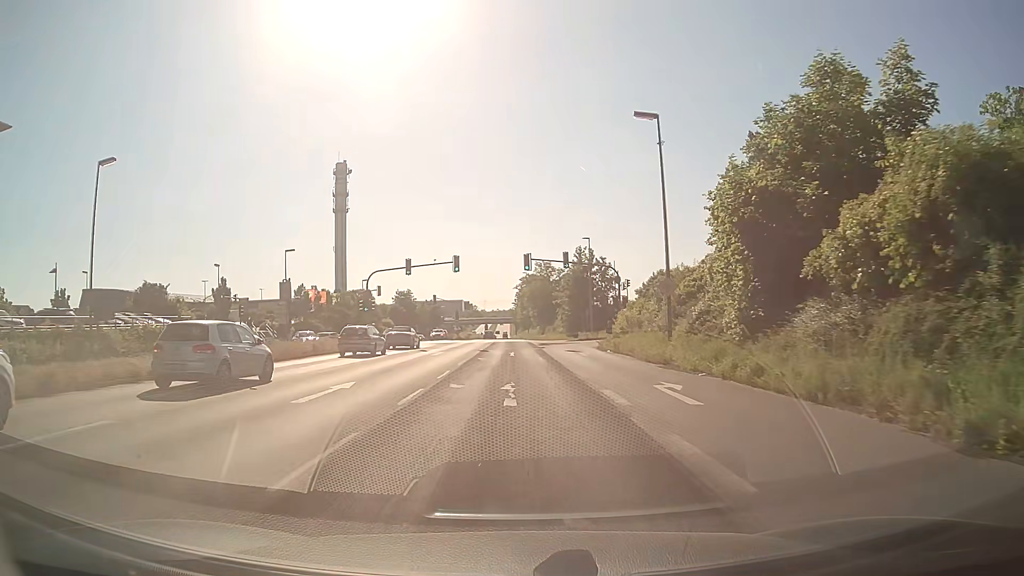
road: primary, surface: asphalt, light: Day
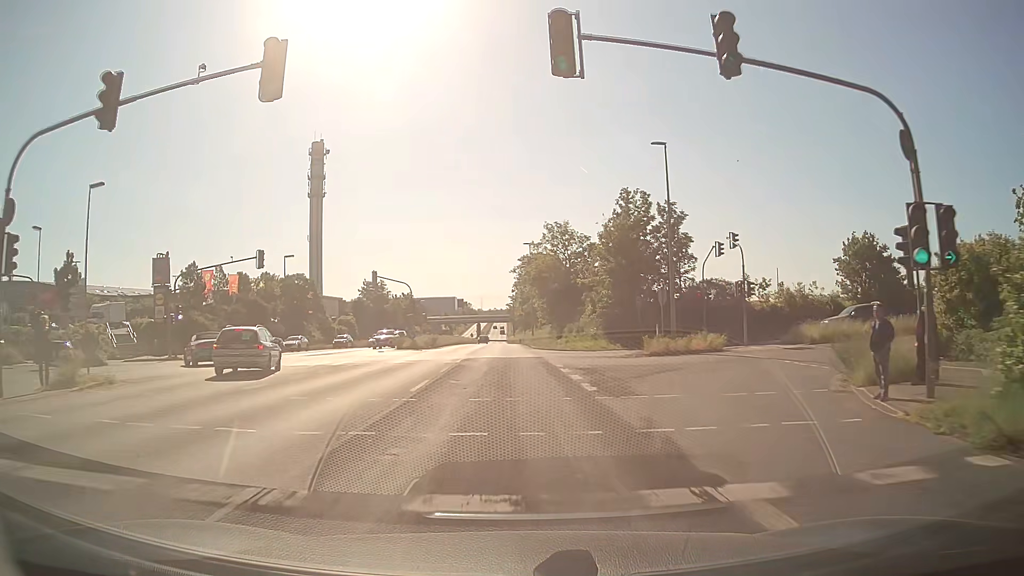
(-0.1, +36.8) m; 0°
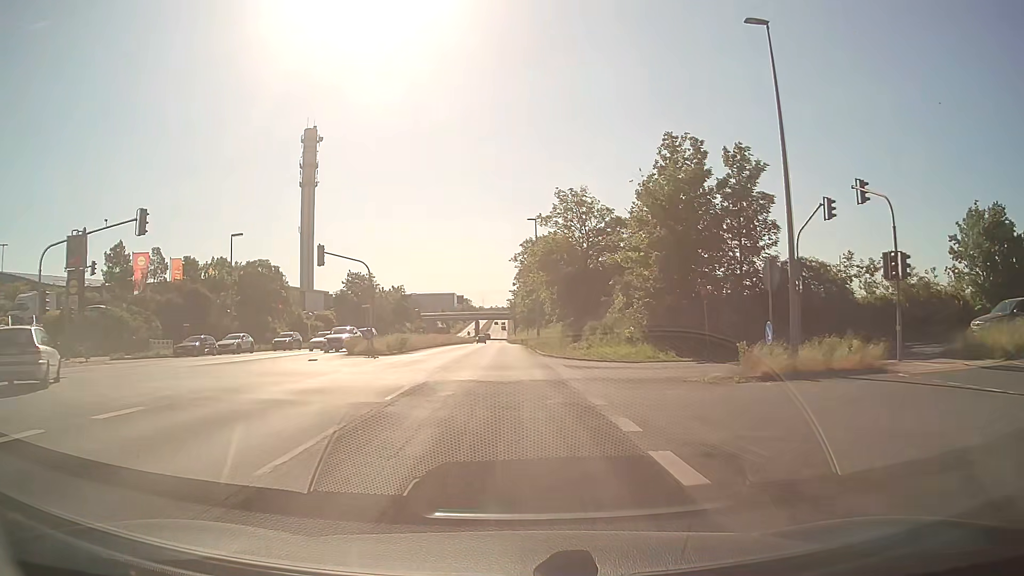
(0.0, +14.8) m; 0°
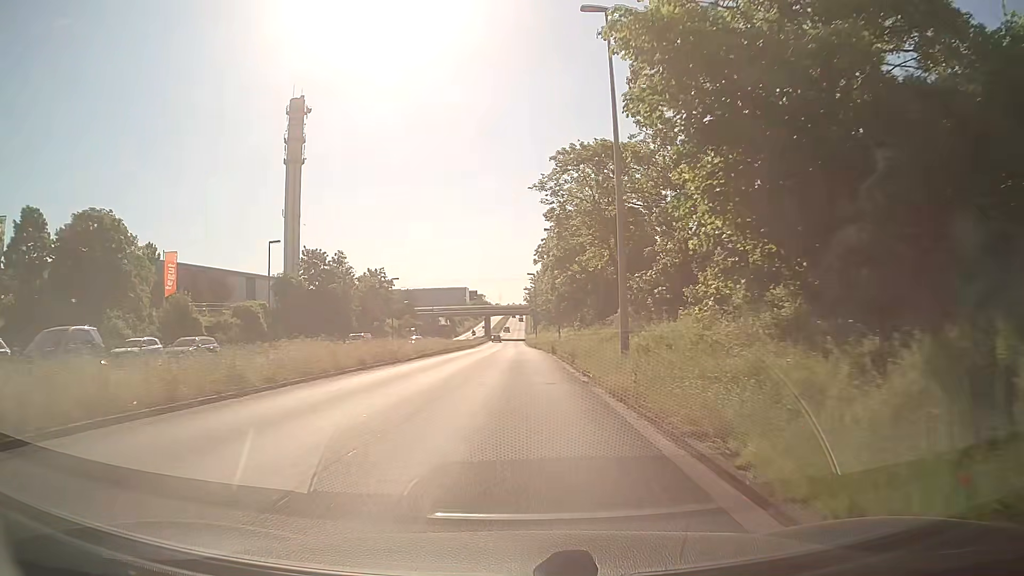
(-0.7, +37.4) m; -2°
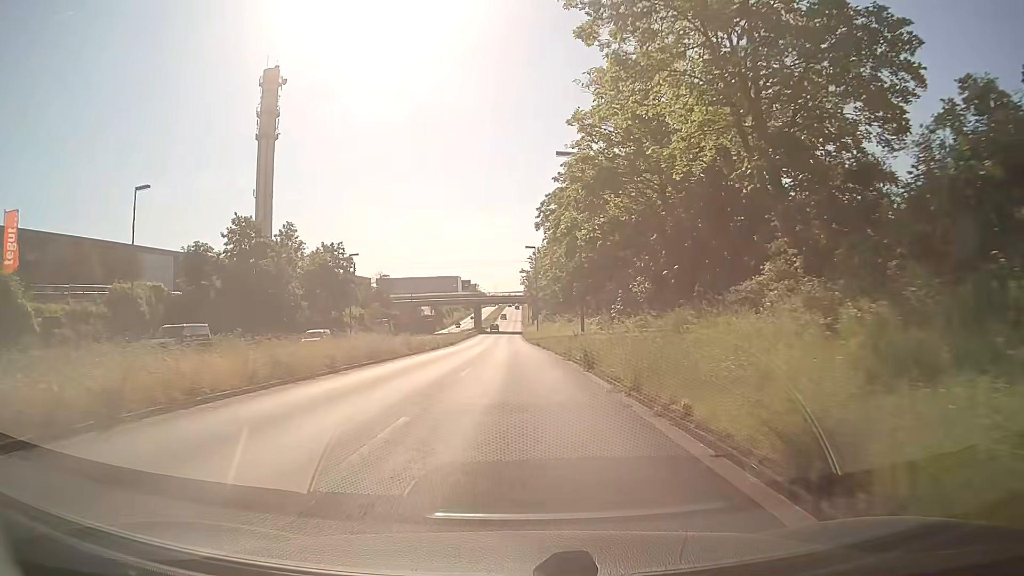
(0.0, +23.0) m; 0°
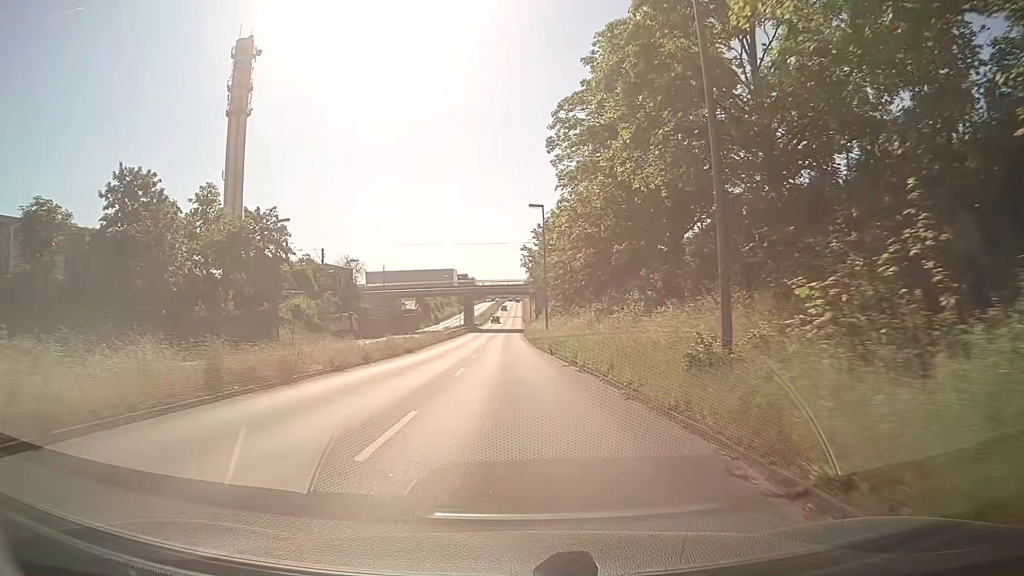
(+0.1, +23.7) m; 0°
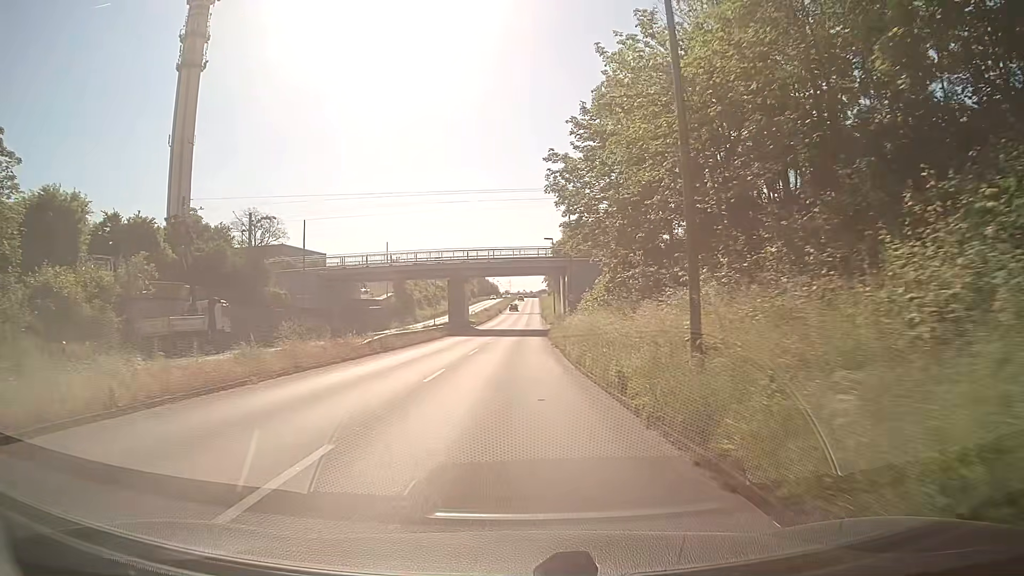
(-0.4, +39.3) m; -2°
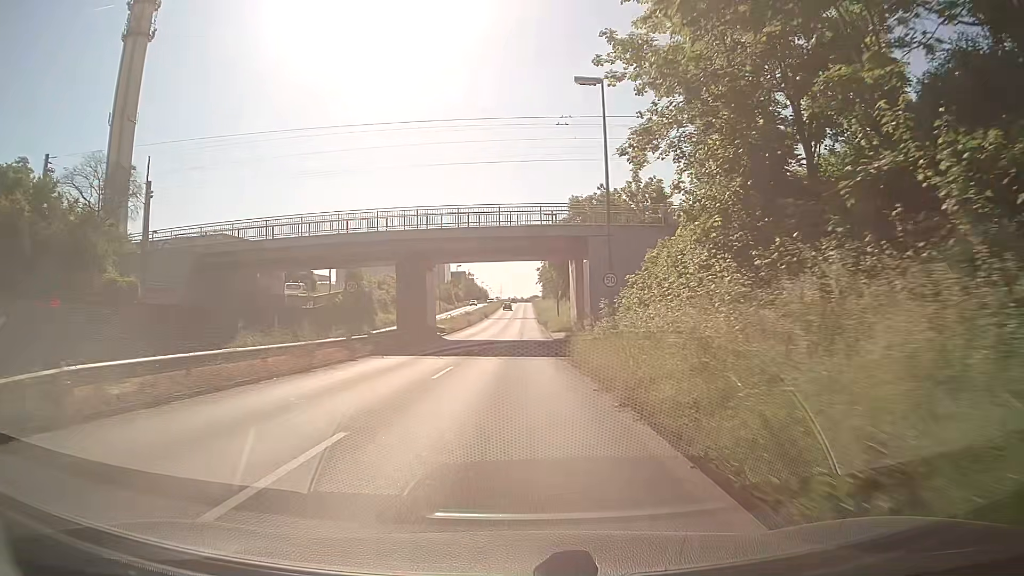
(+0.2, +23.4) m; +1°
(0, +10) (0, +20) (0, +30) (0, +40) (0, +50) (+1, +60) (+1, +70) (+1, +80) (+1, +90) (+1, +100) m
